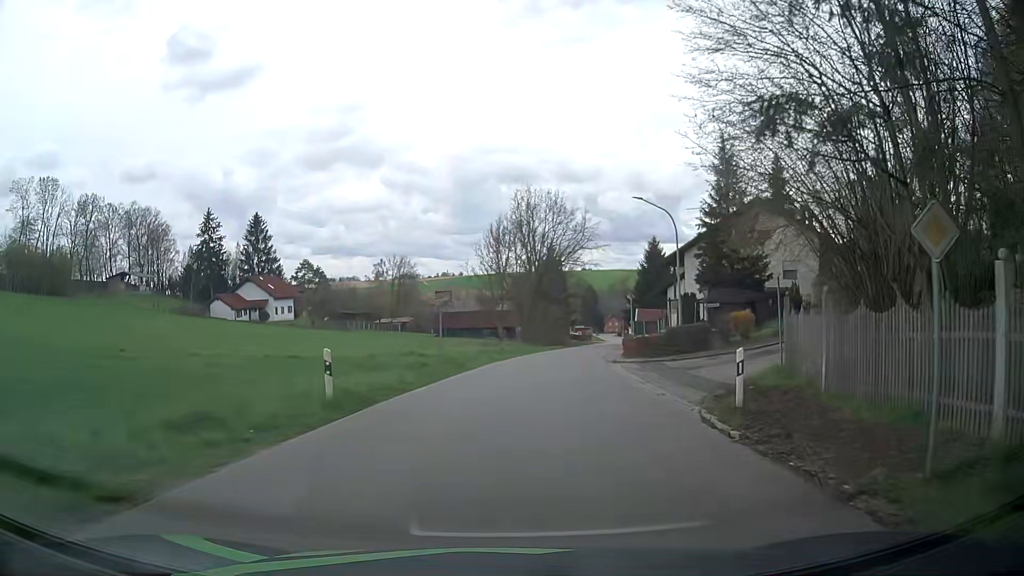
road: tertiary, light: Day
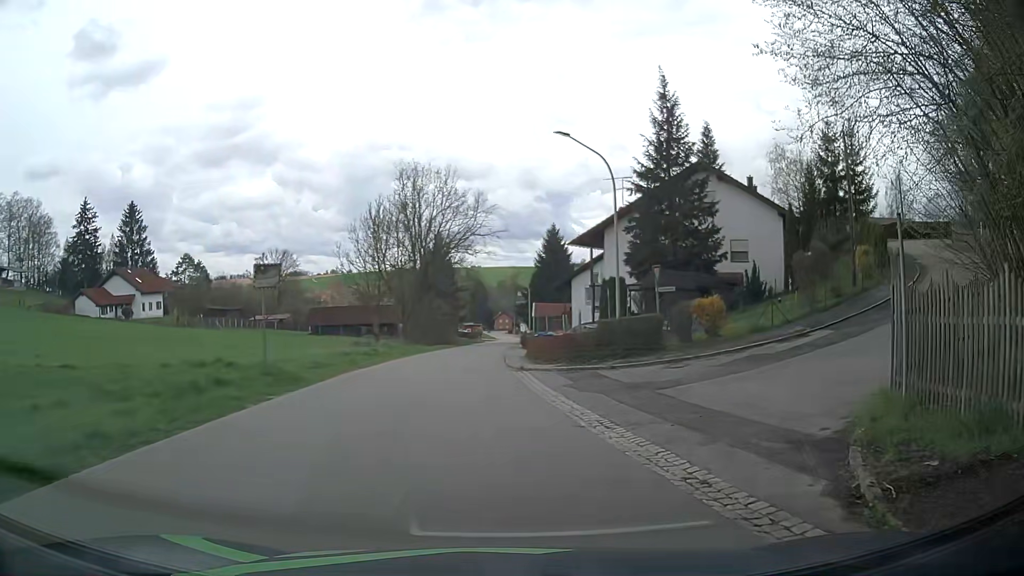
(+0.6, +9.7) m; +9°
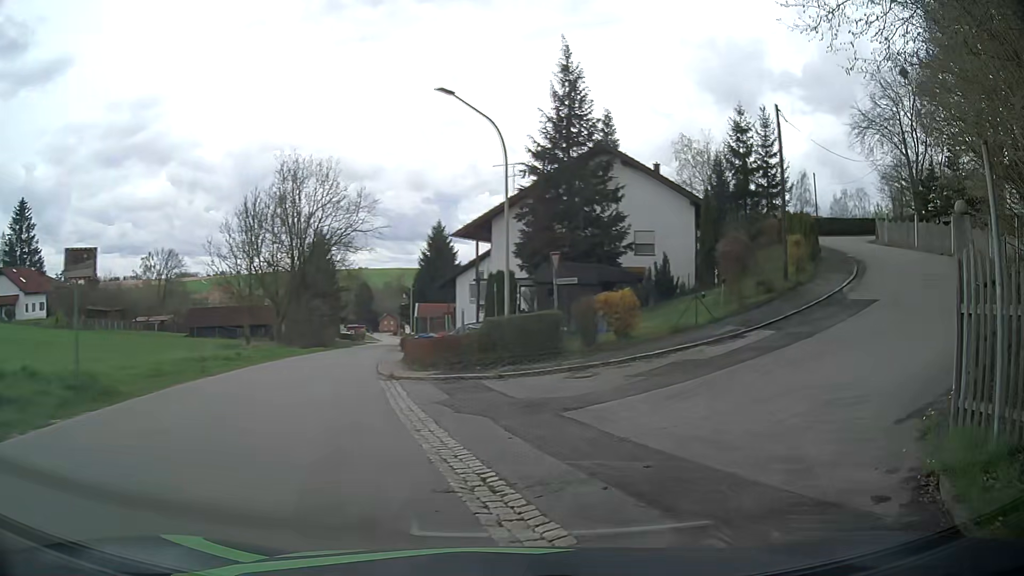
(+0.3, +4.0) m; +10°
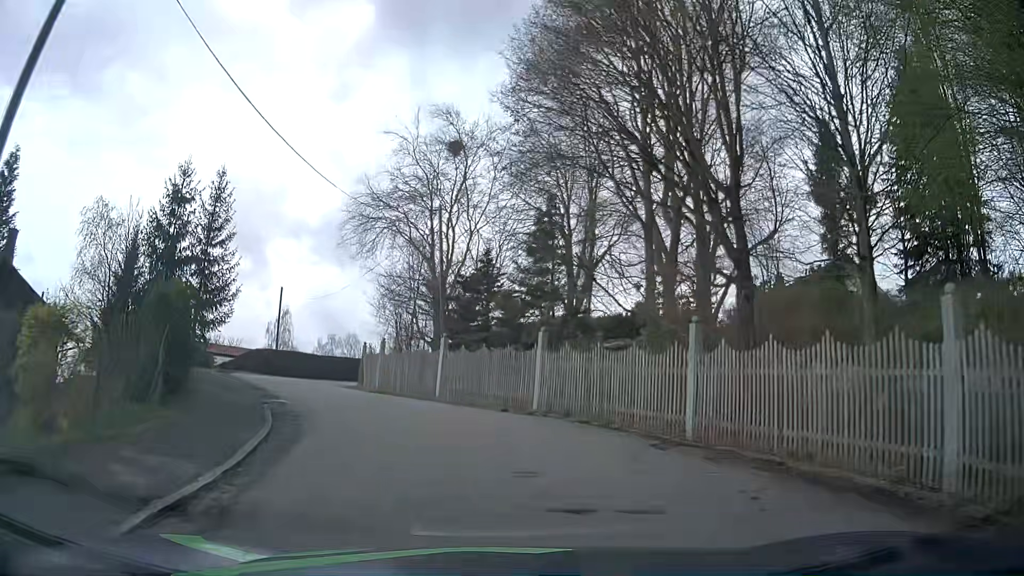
(+10.0, +17.7) m; +46°
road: residential
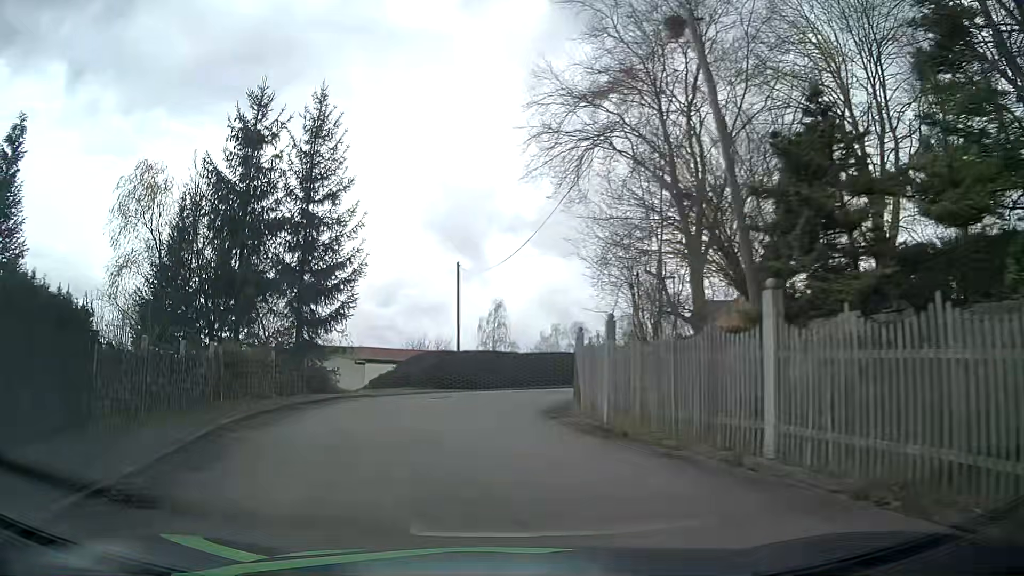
(-2.3, +14.6) m; -21°
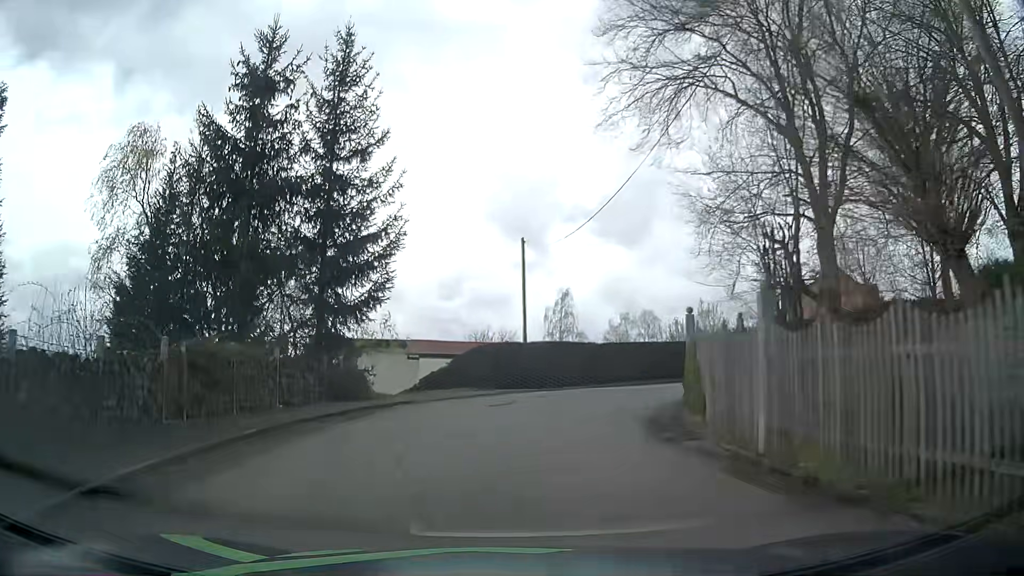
(-0.3, +5.2) m; -6°
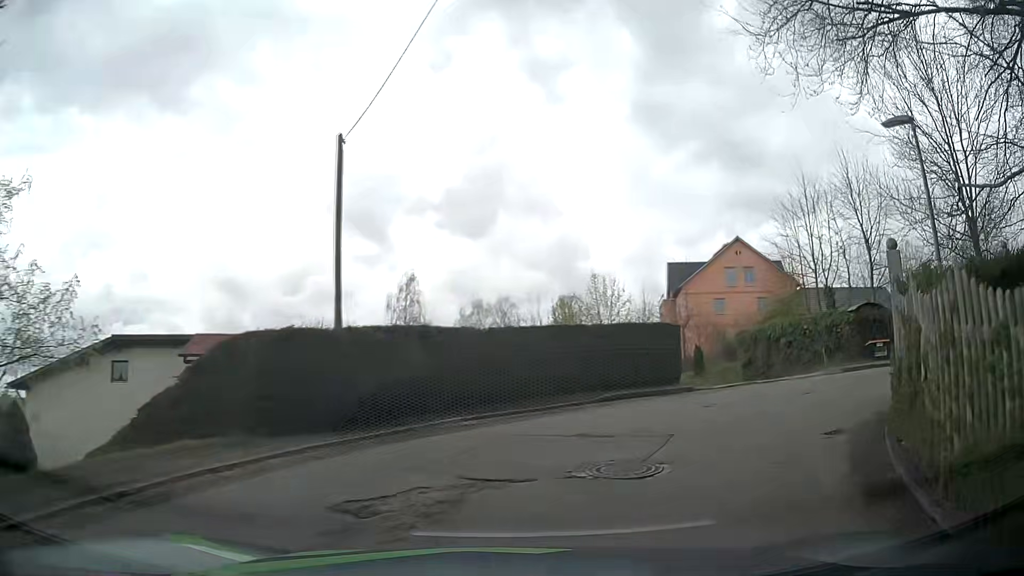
(+0.5, +13.5) m; +12°
